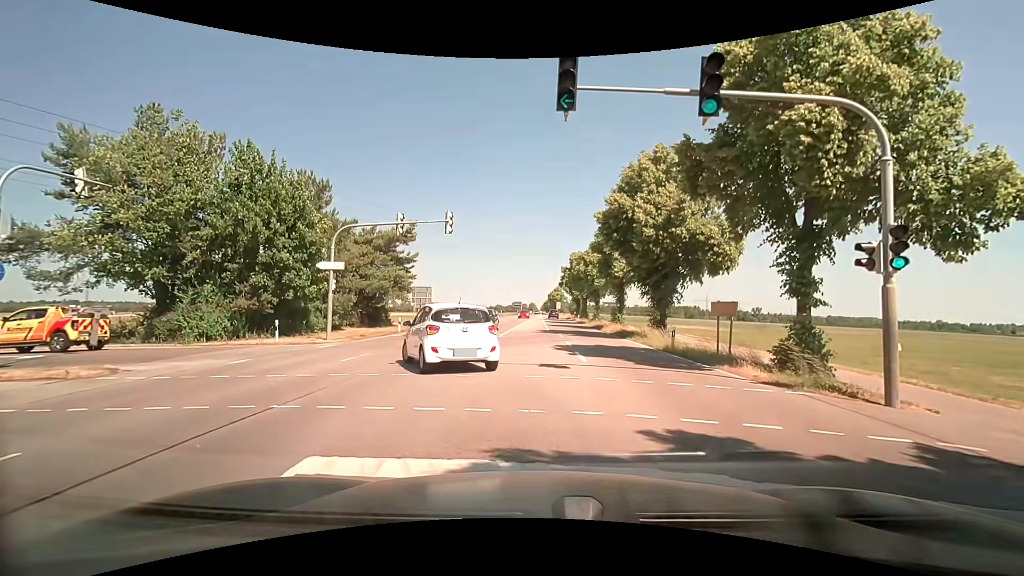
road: secondary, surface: asphalt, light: Day
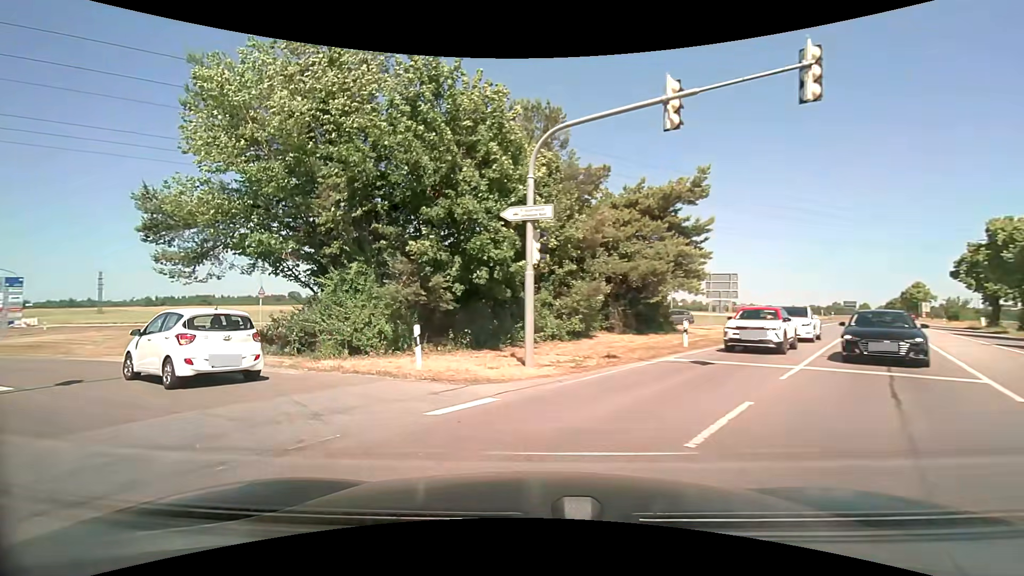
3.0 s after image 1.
(-2.8, +15.1) m; -31°
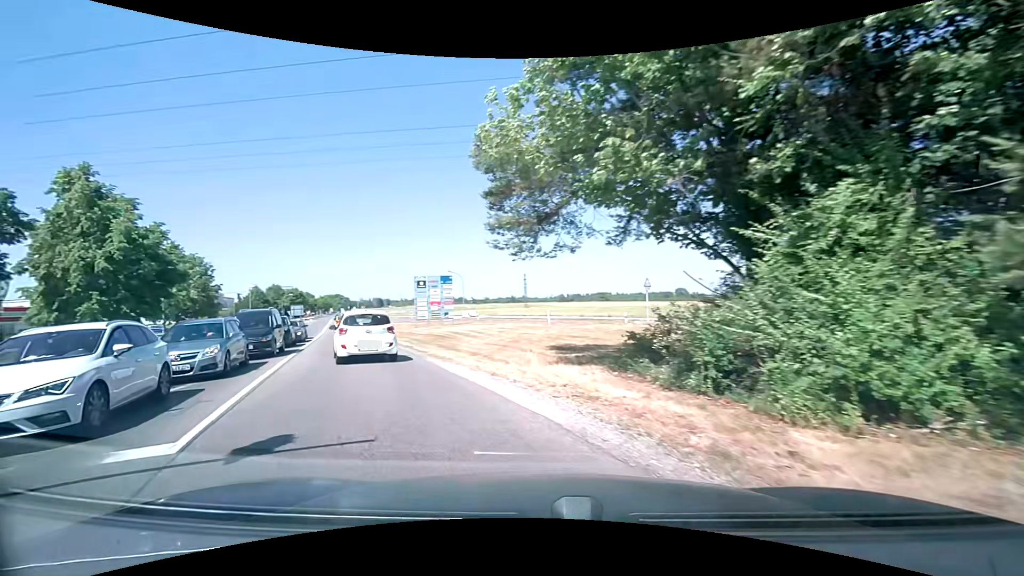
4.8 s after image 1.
(-3.1, +8.9) m; -40°
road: tertiary
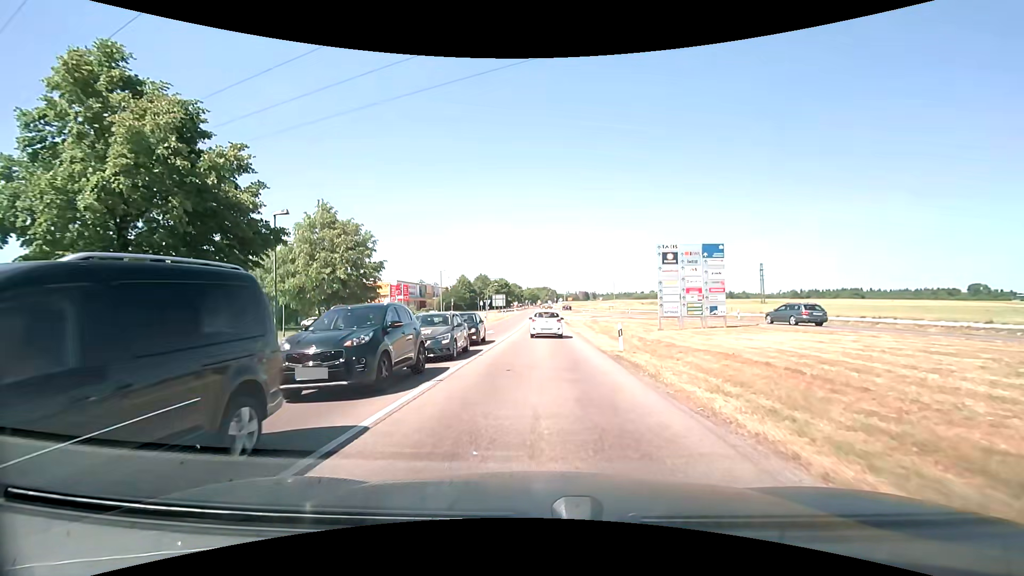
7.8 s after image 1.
(-6.6, +17.9) m; -26°
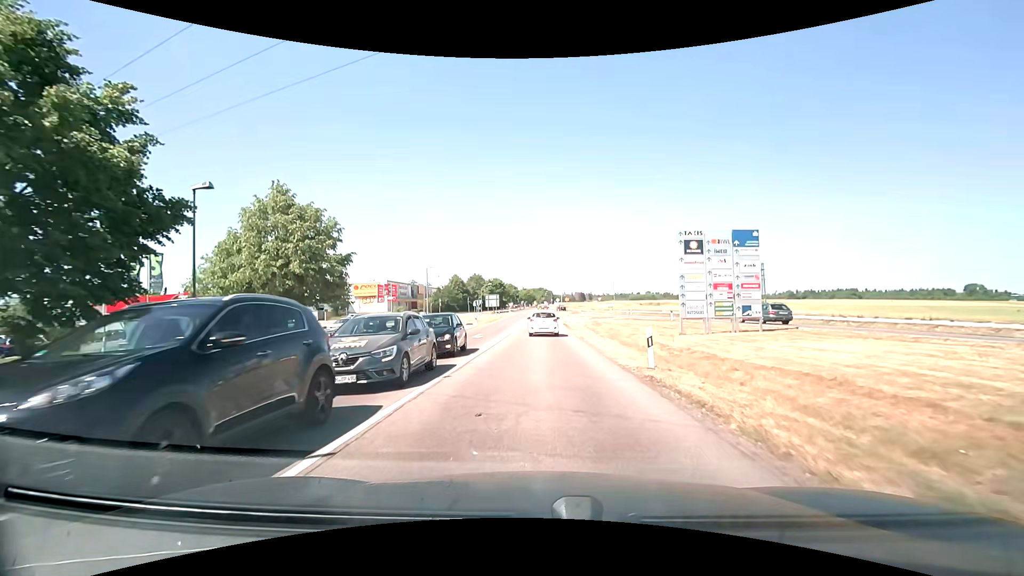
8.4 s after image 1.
(0.0, +5.3) m; +1°
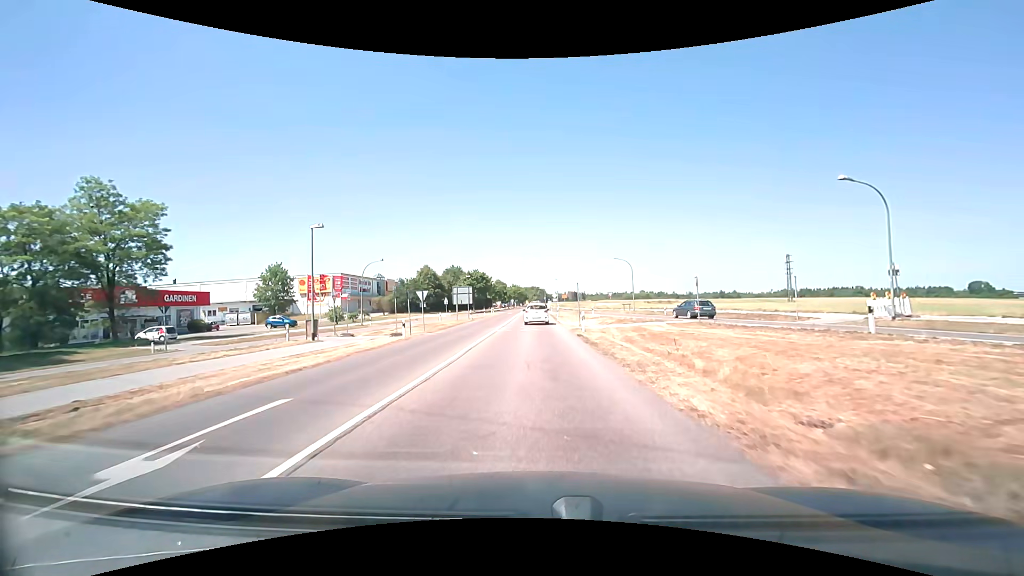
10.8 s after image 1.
(+0.3, +25.5) m; +1°
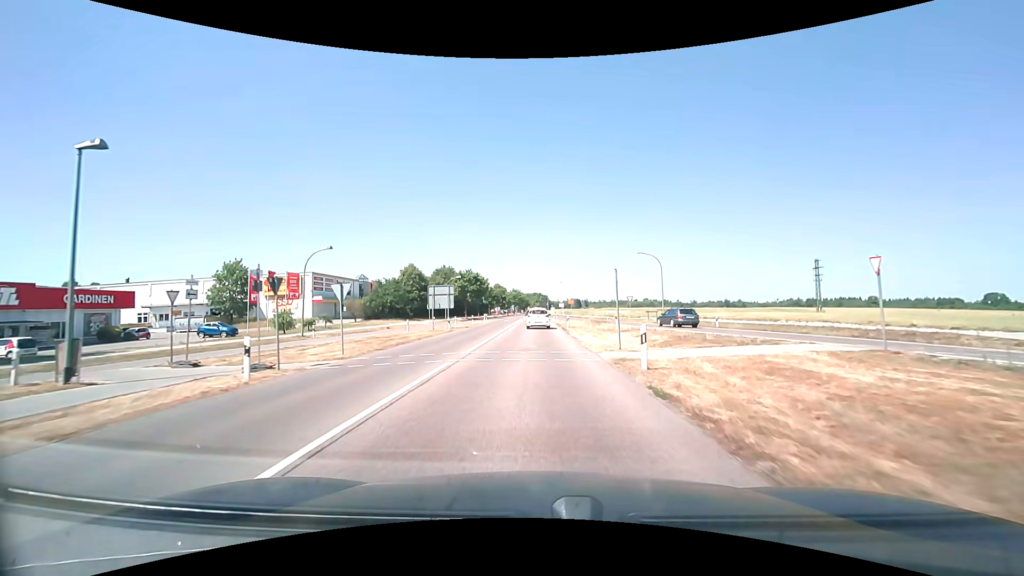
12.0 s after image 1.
(-0.1, +14.5) m; 0°
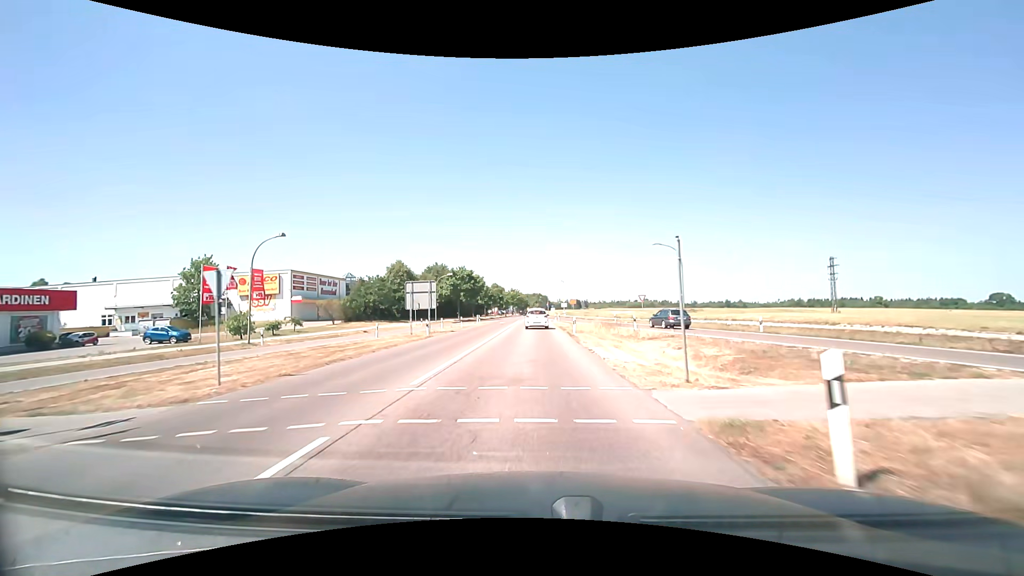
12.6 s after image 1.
(0.0, +7.6) m; 0°
(0, +10) (0, +20) (0, +30) (0, +40) (0, +50) (0, +60) (0, +70) (0, +80) (0, +90) (-1, +100) m
